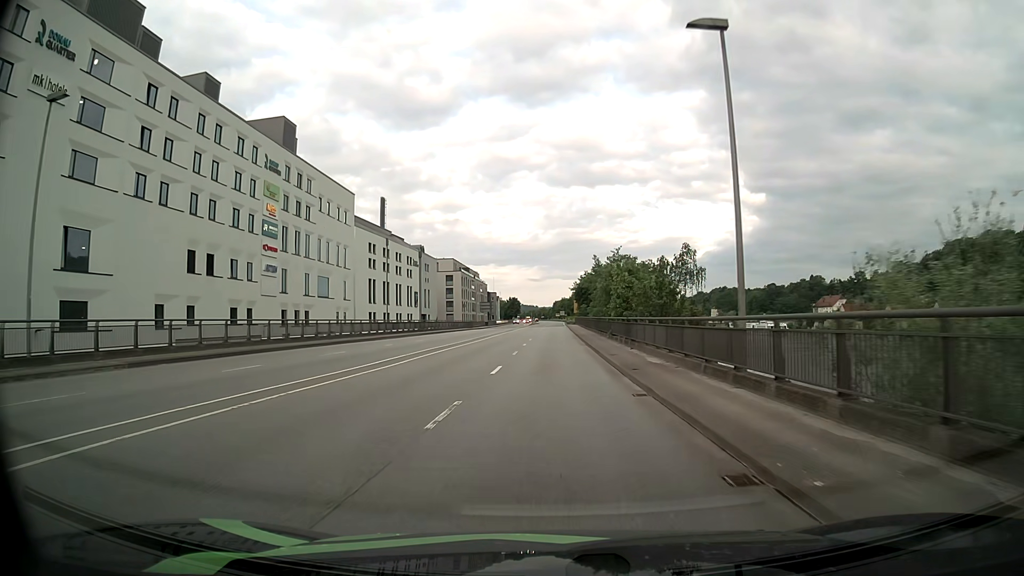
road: primary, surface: asphalt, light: Day
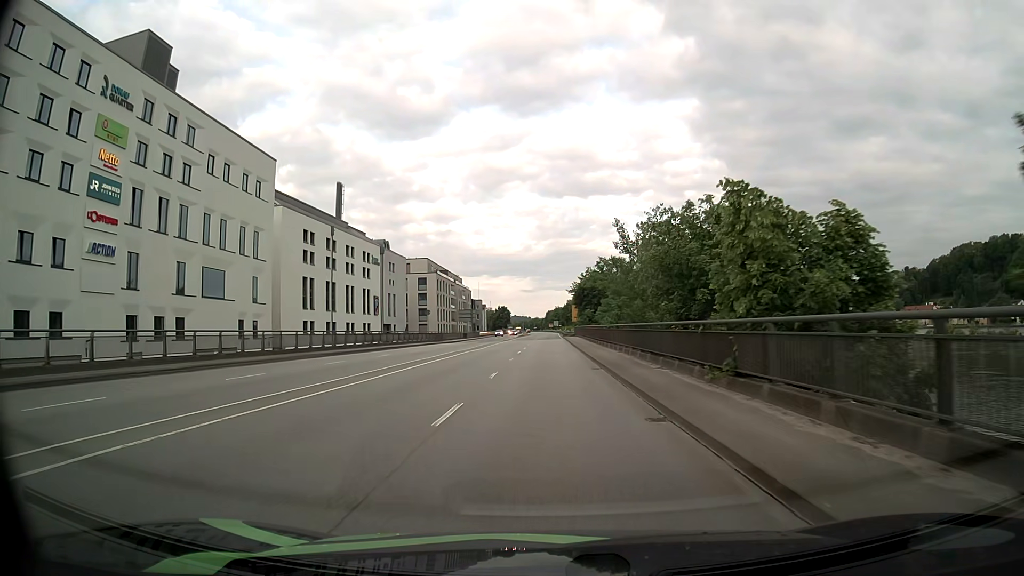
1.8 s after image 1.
(+0.2, +26.2) m; +1°
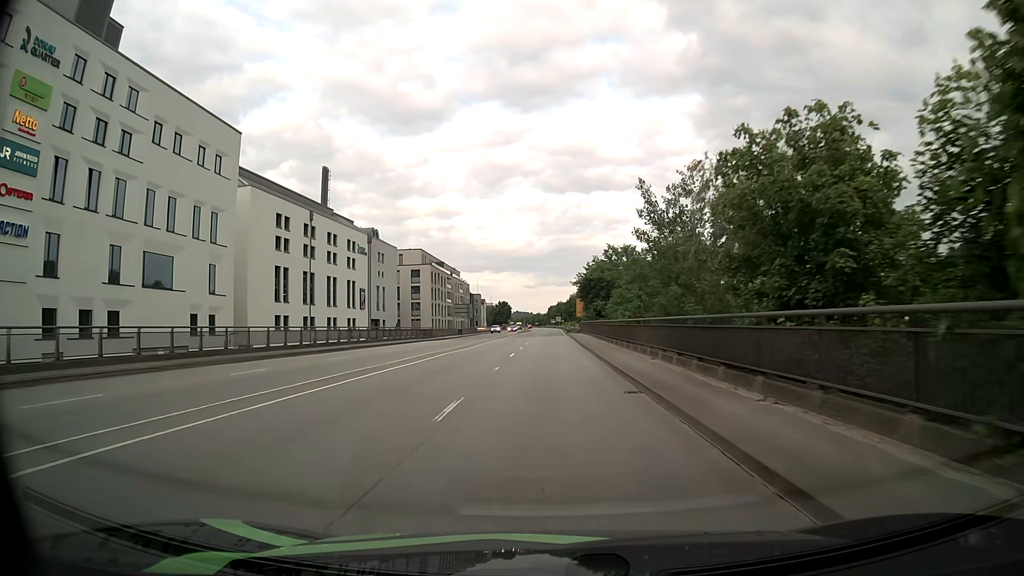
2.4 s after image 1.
(-0.1, +9.1) m; 0°
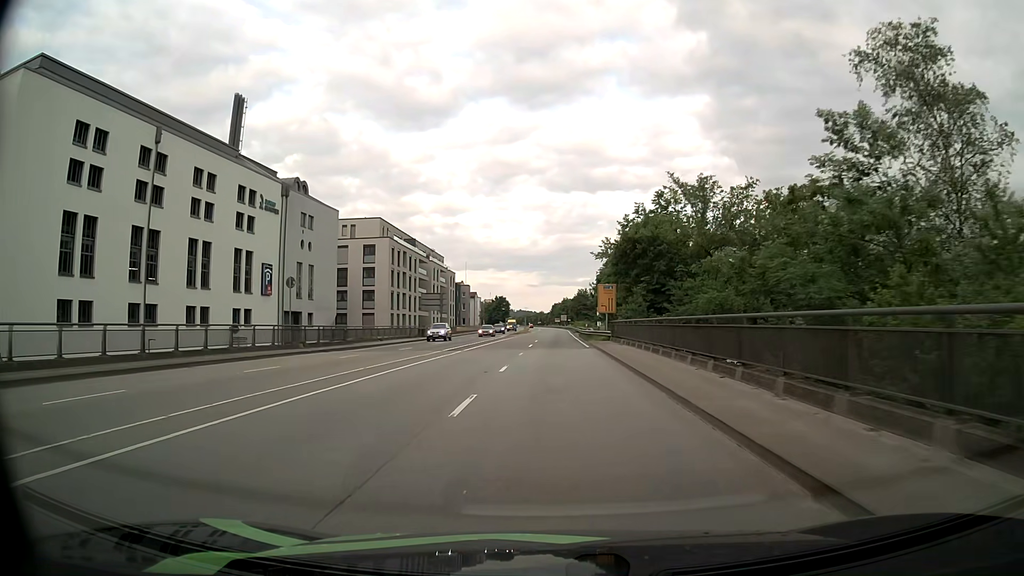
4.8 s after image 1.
(-0.2, +35.8) m; 0°
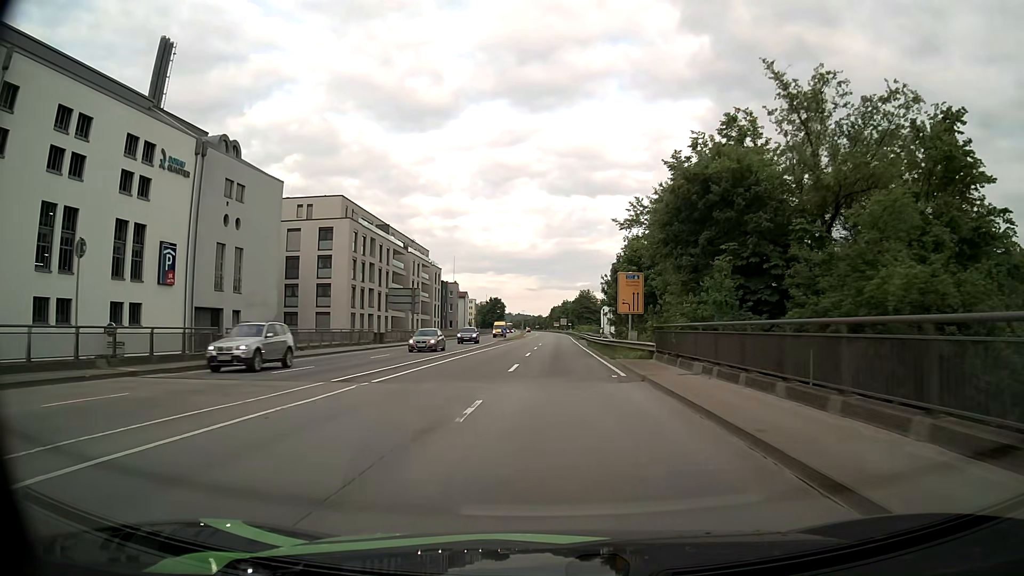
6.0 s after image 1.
(0.0, +18.2) m; 0°
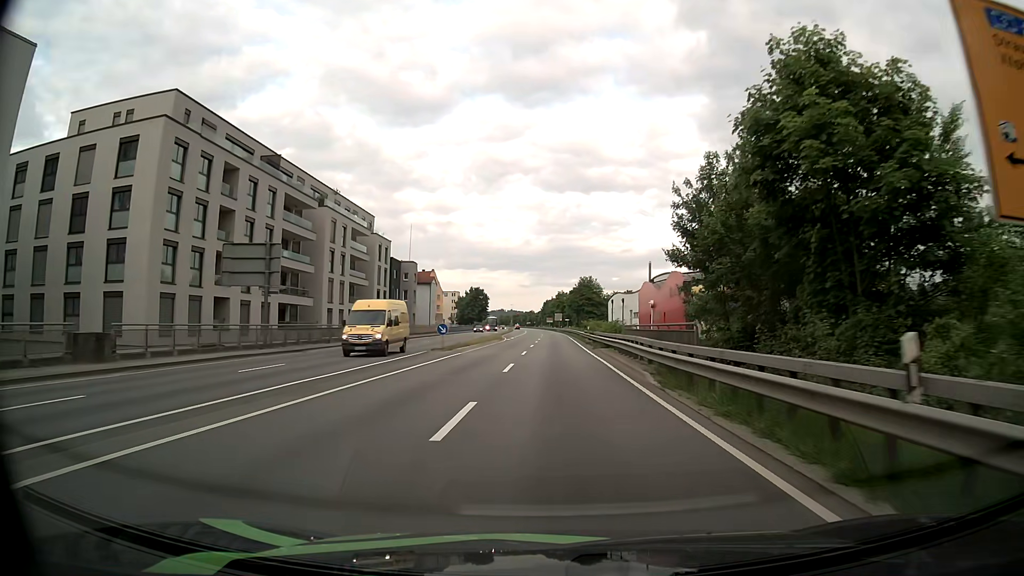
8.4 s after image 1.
(+0.3, +37.3) m; +1°
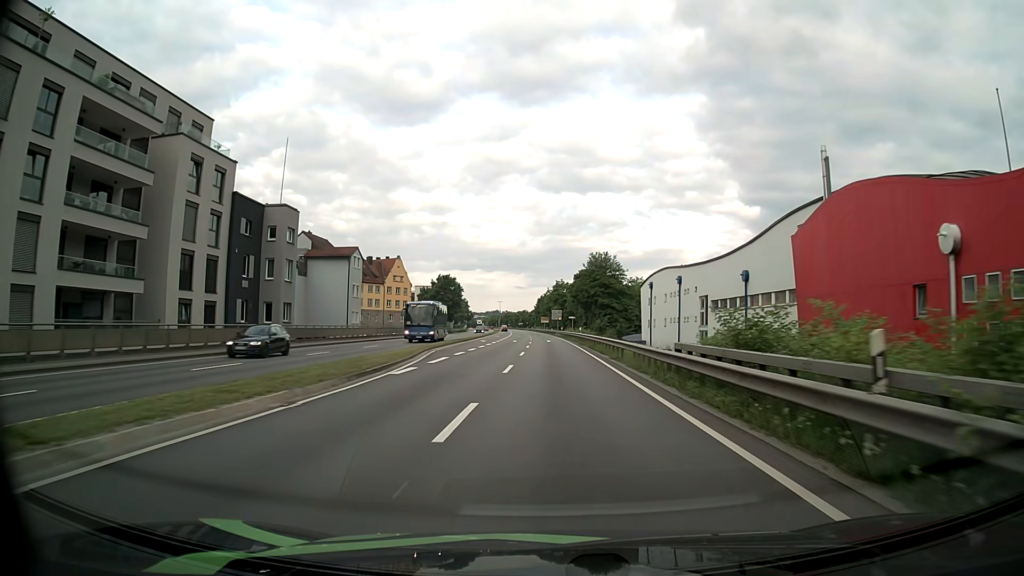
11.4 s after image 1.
(-0.1, +48.3) m; 0°
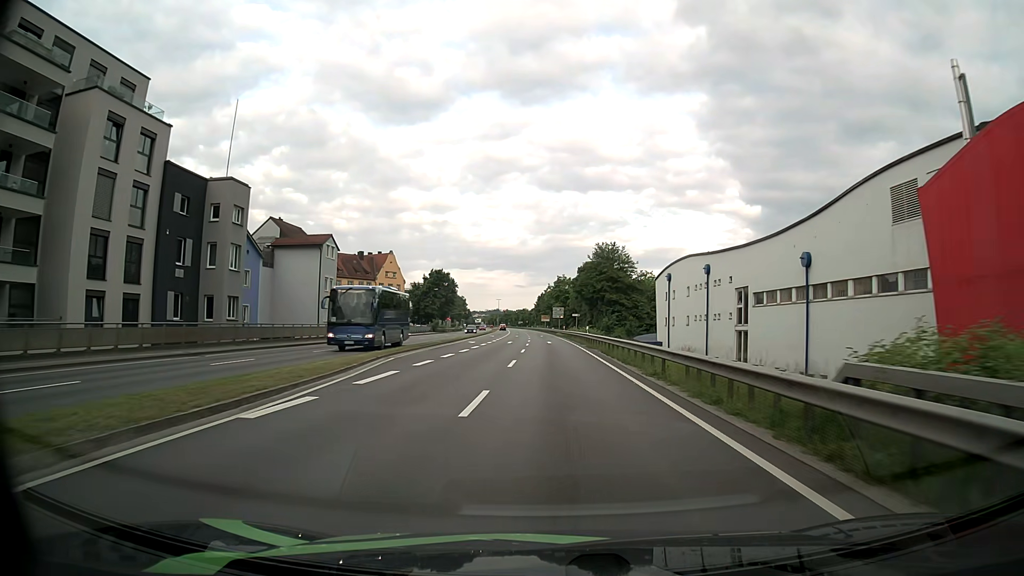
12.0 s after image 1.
(0.0, +9.9) m; 0°
(0, +10) (0, +20) (0, +30) (0, +40) (0, +50) (-1, +60) (-1, +70) (-1, +80) (-2, +90) (-2, +100) m
